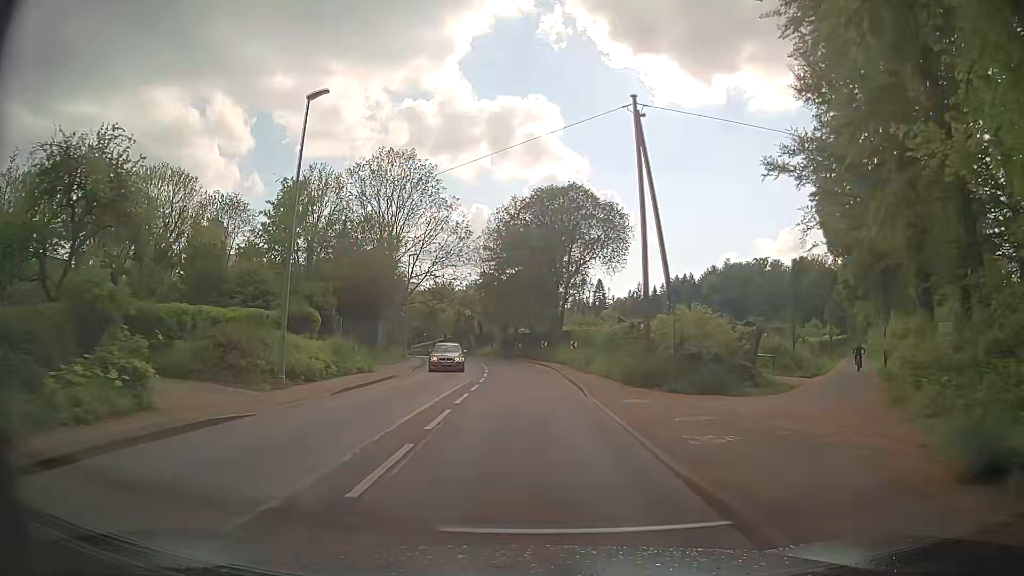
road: secondary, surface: asphalt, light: Day
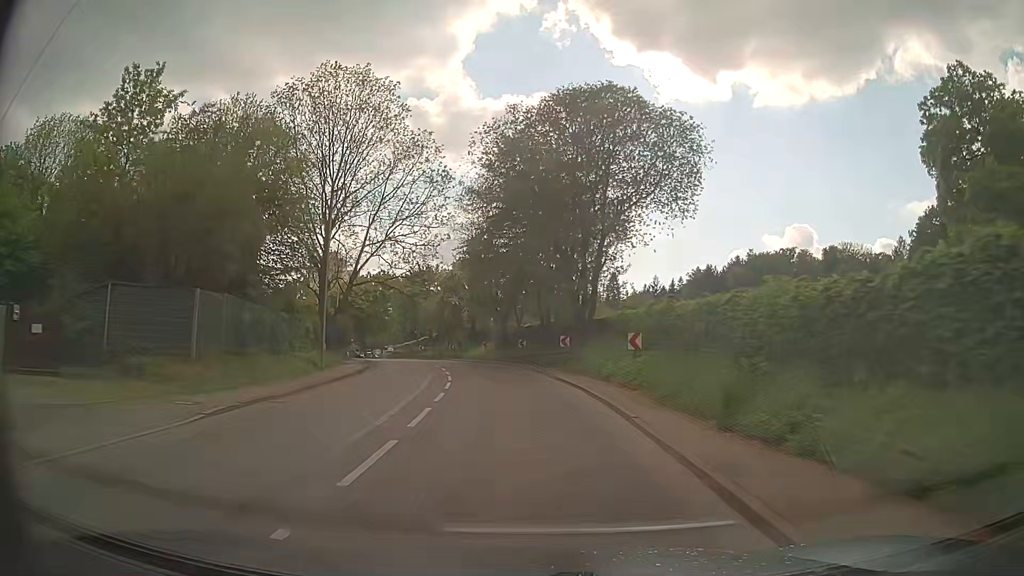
(-0.2, +22.9) m; -1°
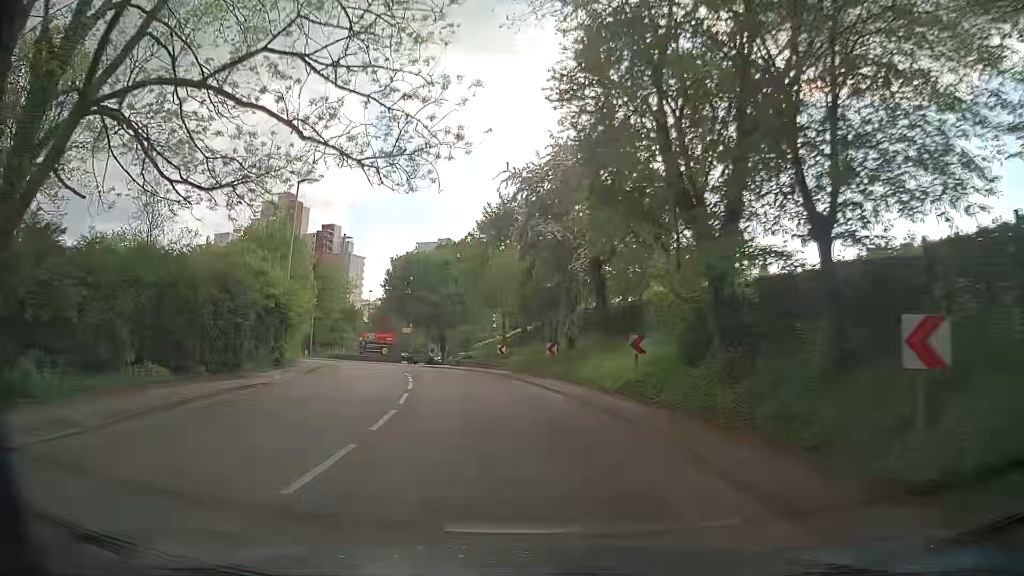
(-2.4, +38.2) m; -10°
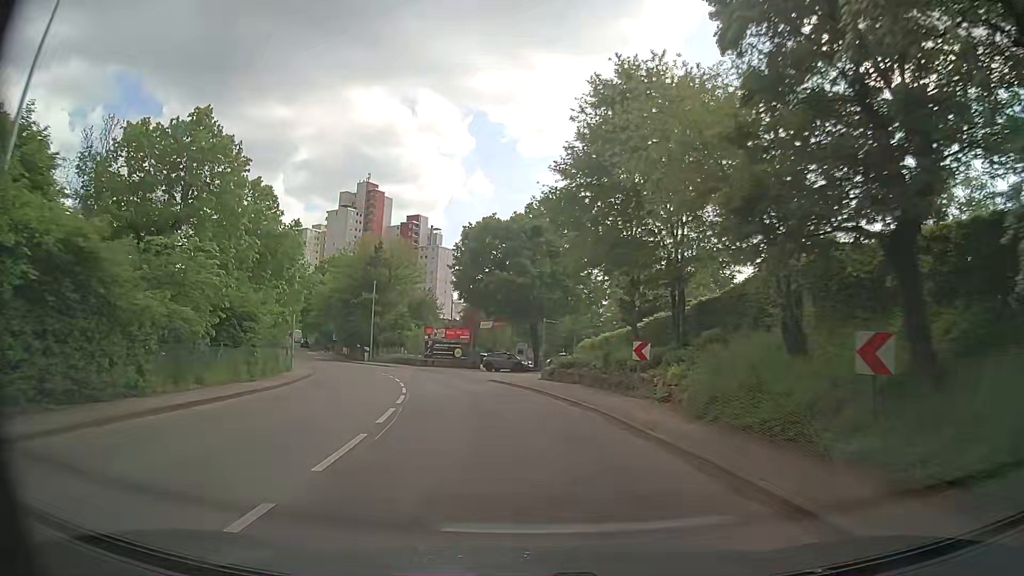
(-1.9, +22.2) m; -10°
(0, +10) (-1, +20) (-3, +30) (-6, +39) (-9, +49) (-13, +58) (-17, +67) (-22, +76) (-27, +85) (-32, +93) m
